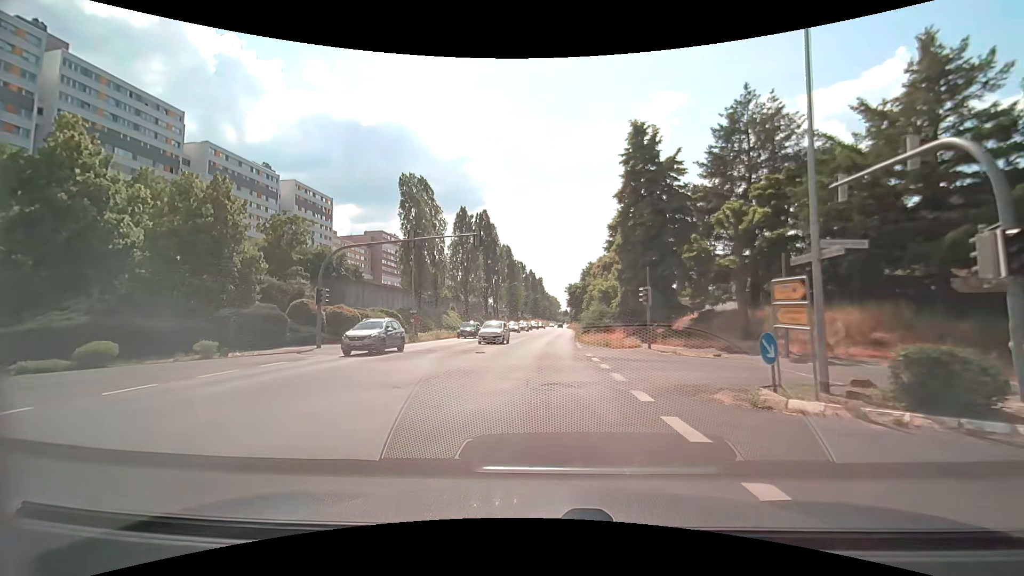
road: secondary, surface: asphalt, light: Day
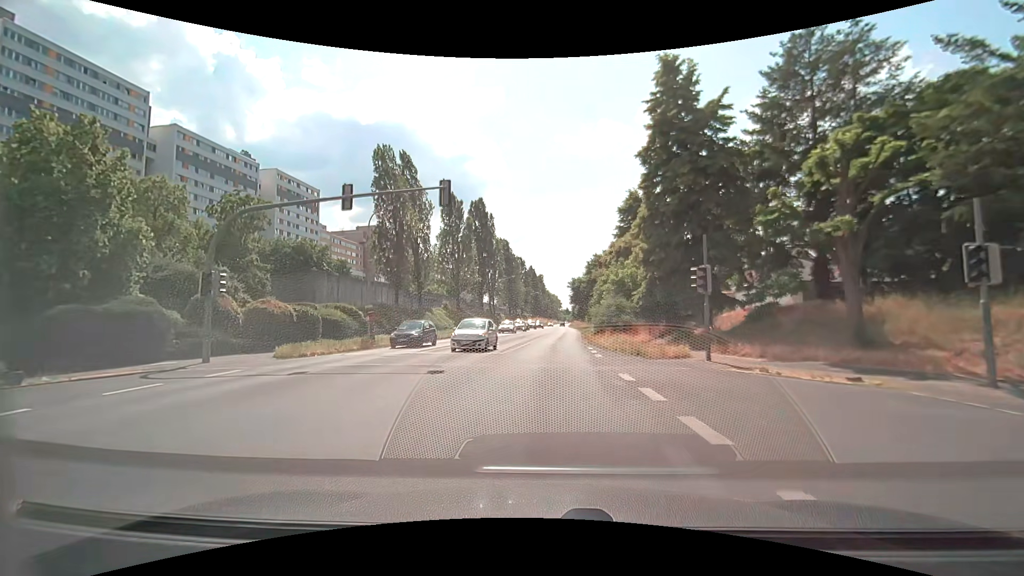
(-0.1, +9.6) m; 0°
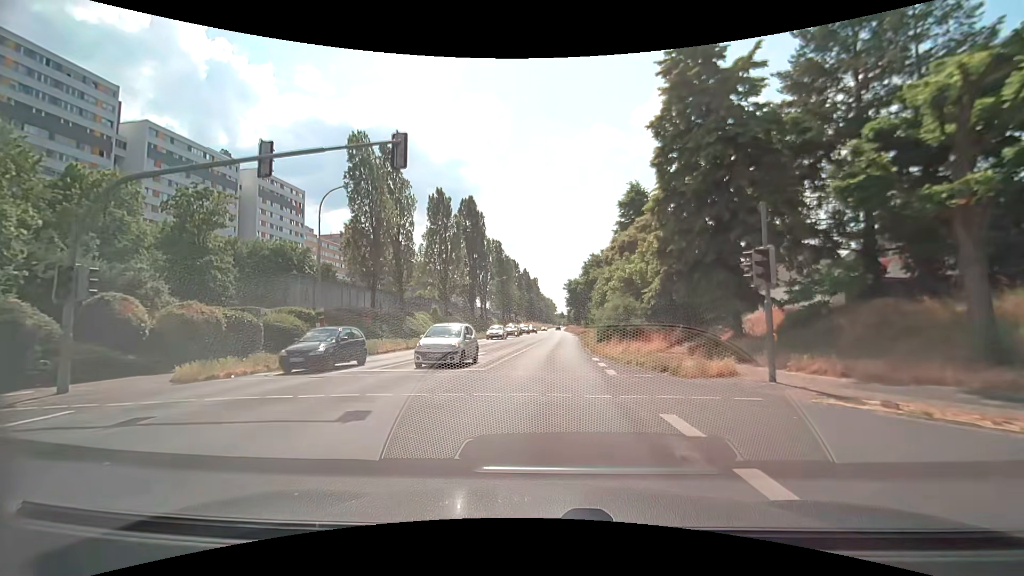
(+0.1, +5.3) m; +1°
